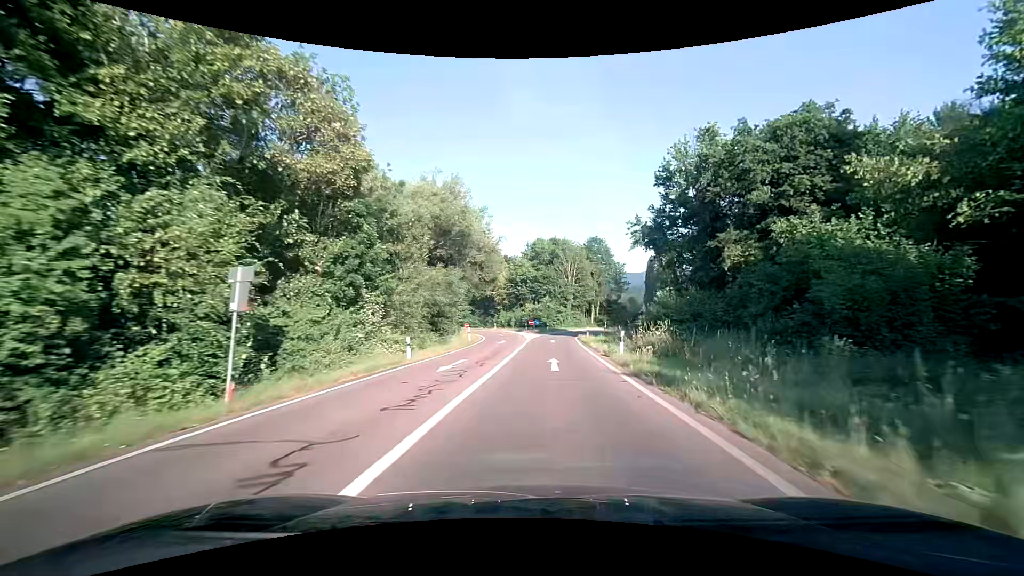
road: trunk_link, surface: asphalt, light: Day
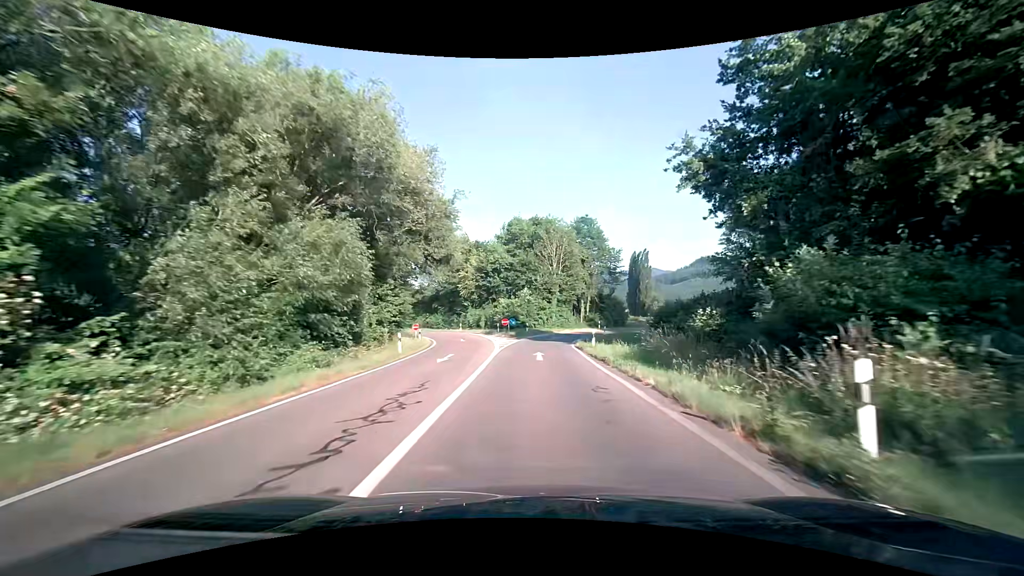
(+0.4, +16.7) m; +3°
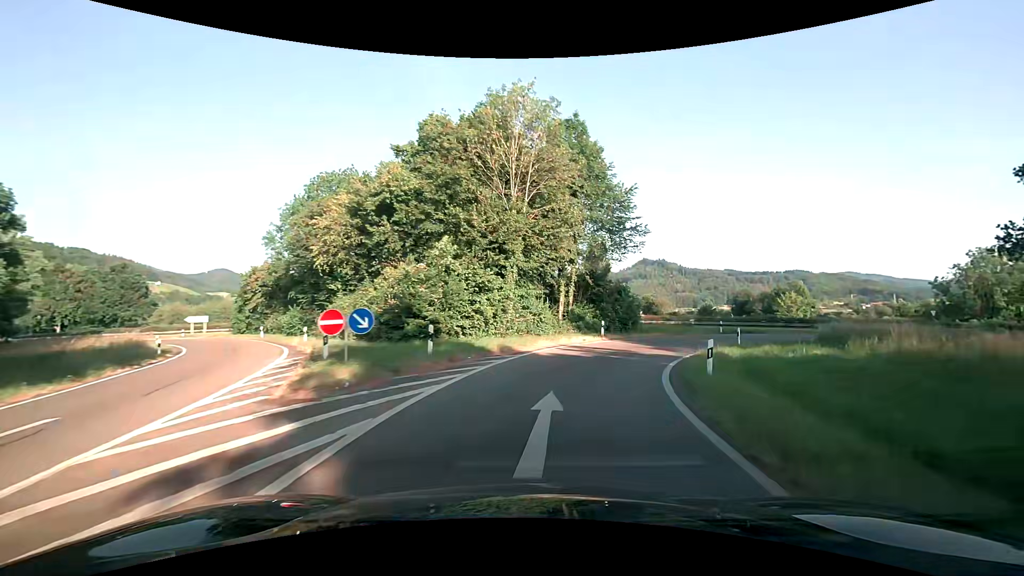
(+0.9, +33.6) m; +6°
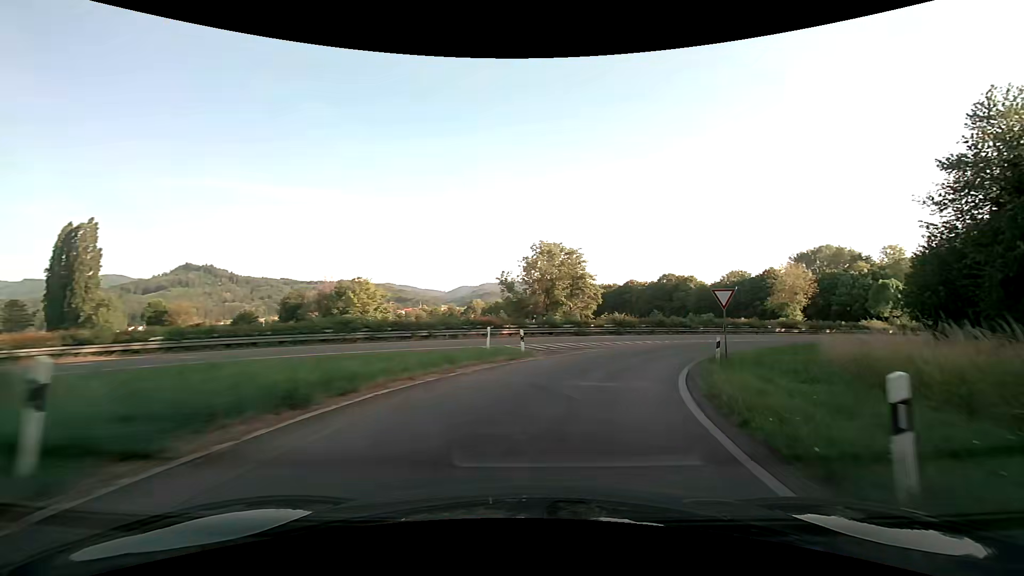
(+14.6, +36.6) m; +48°
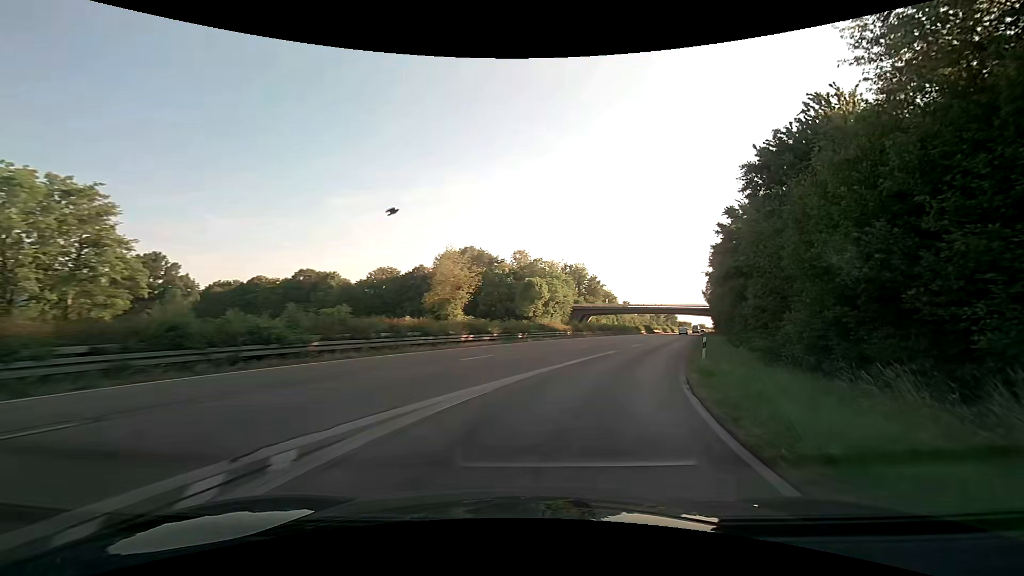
(+10.3, +30.7) m; +38°
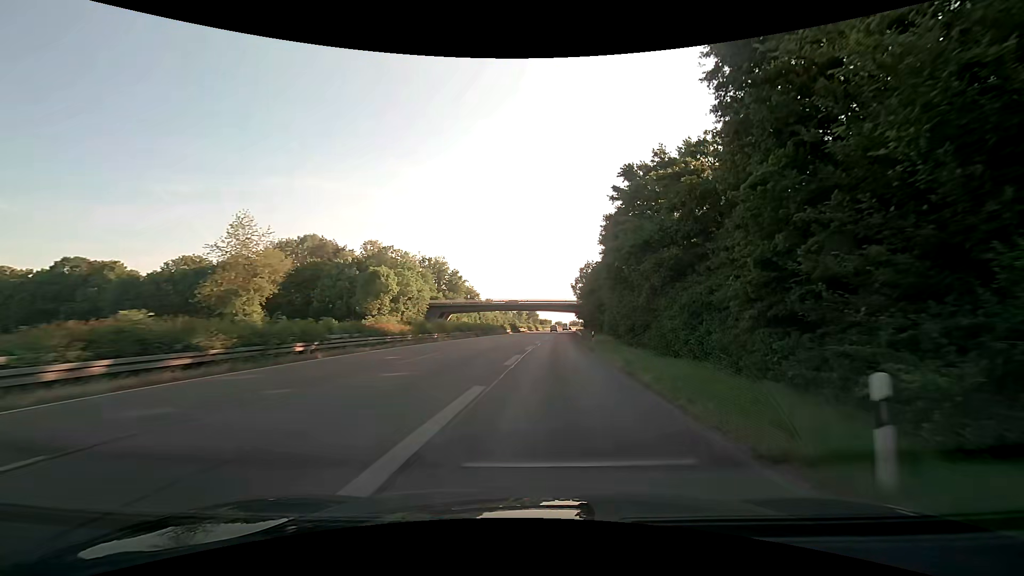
(+2.9, +17.7) m; +16°
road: trunk
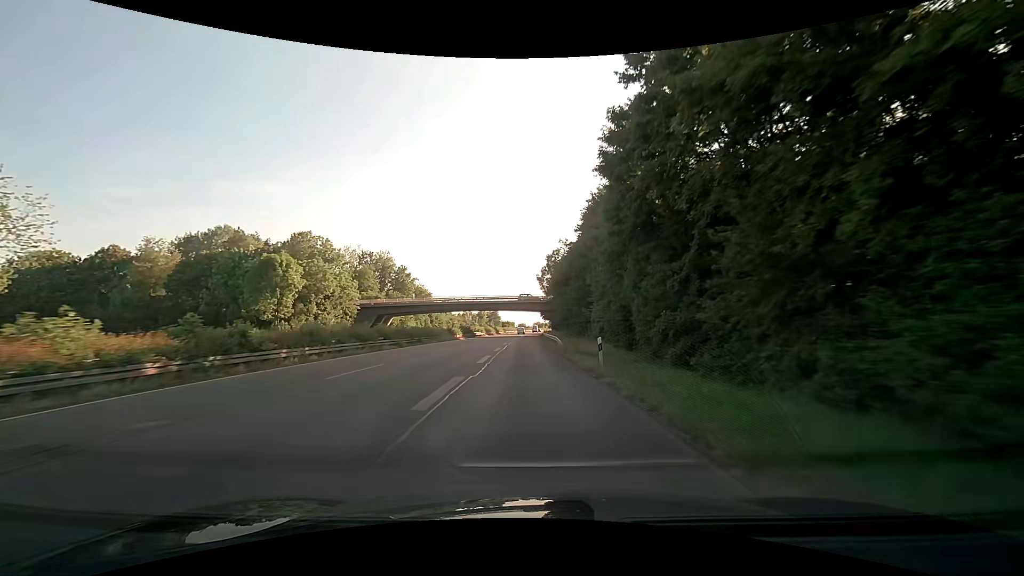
(+1.1, +21.4) m; +5°
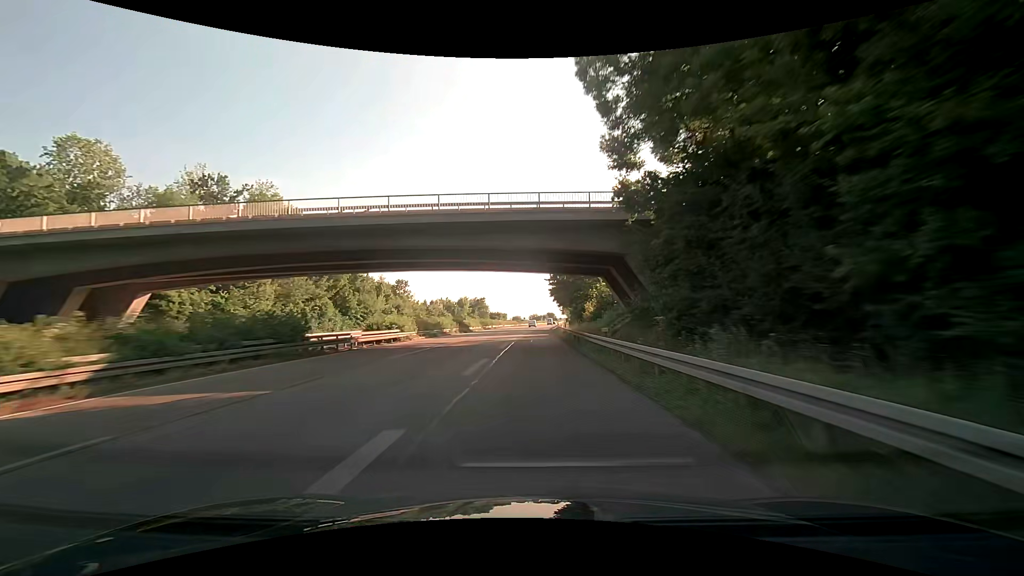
(-0.6, +69.2) m; 0°
(0, +10) (0, +20) (0, +30) (0, +40) (0, +50) (+1, +60) (+1, +70) (+1, +80) (+1, +90) (+1, +100) m
